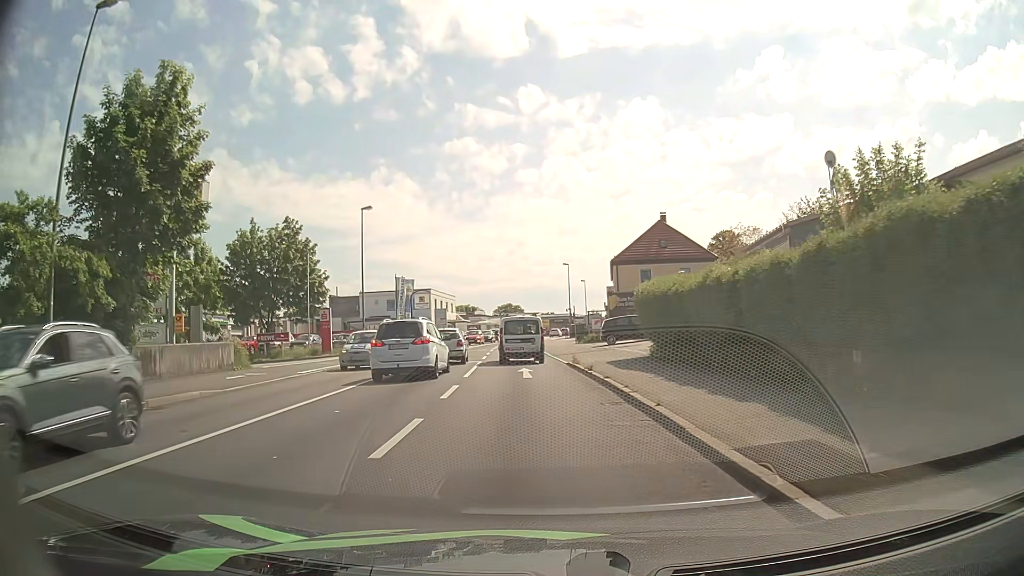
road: tertiary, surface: asphalt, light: Day
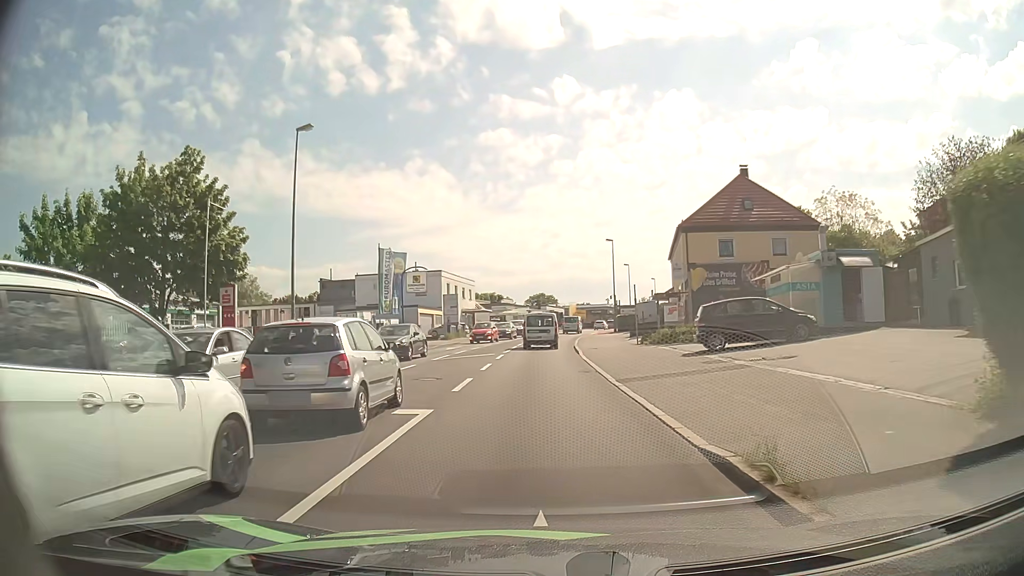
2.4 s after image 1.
(-0.6, +18.7) m; -3°
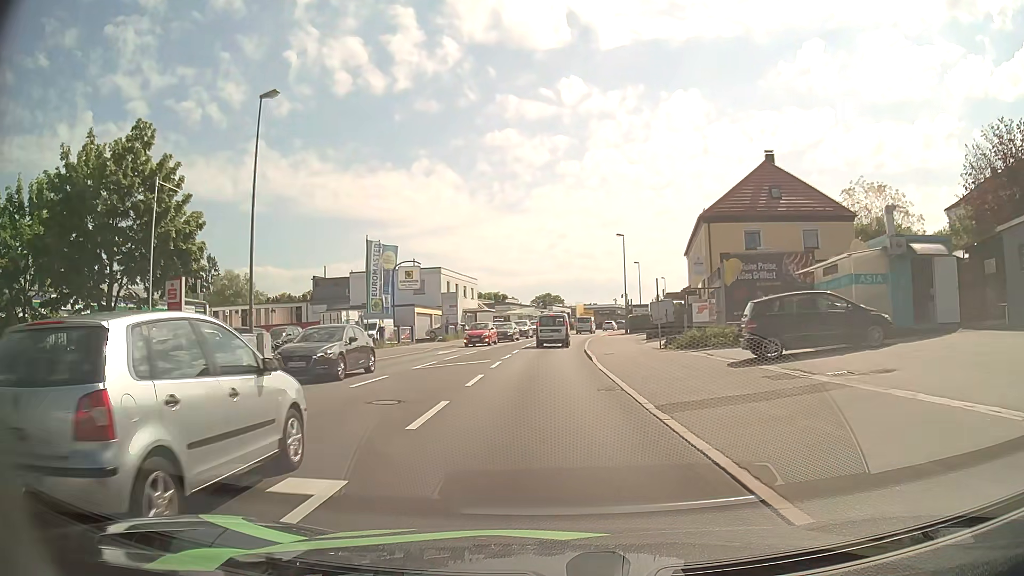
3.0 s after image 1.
(0.0, +4.9) m; -1°
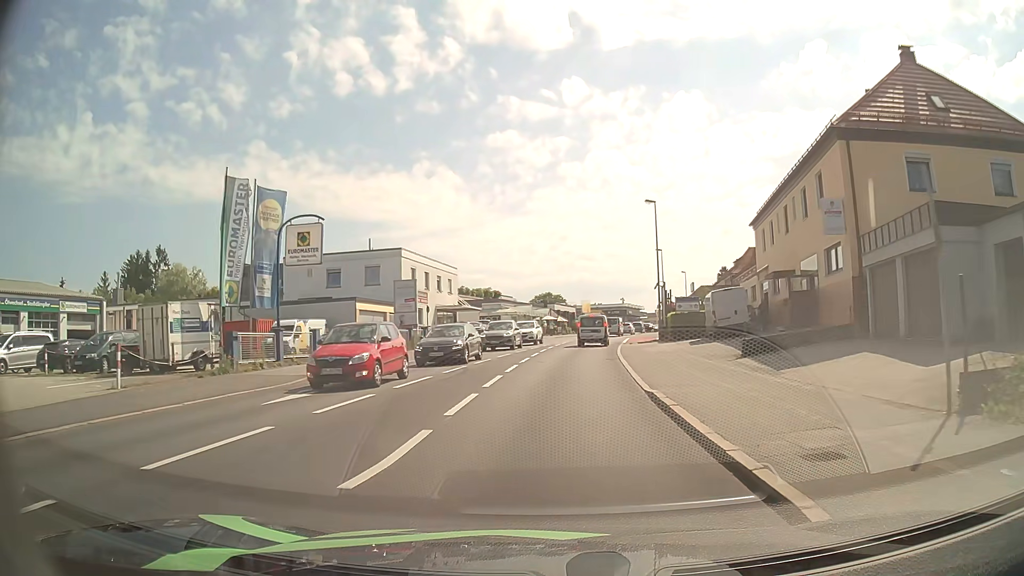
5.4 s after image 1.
(-0.2, +20.4) m; 0°
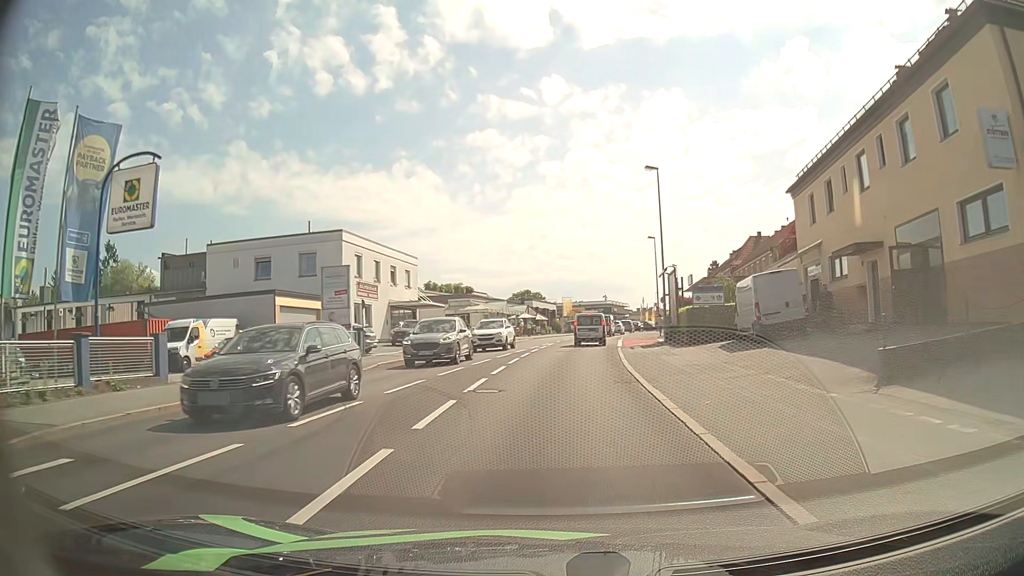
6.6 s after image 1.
(+0.1, +10.5) m; +1°
(0, +10) (+1, +20) (+1, +30) (+2, +40) (+3, +50) (+5, +60) (+6, +70) (+8, +79) (+11, +89) (+13, +99) m
